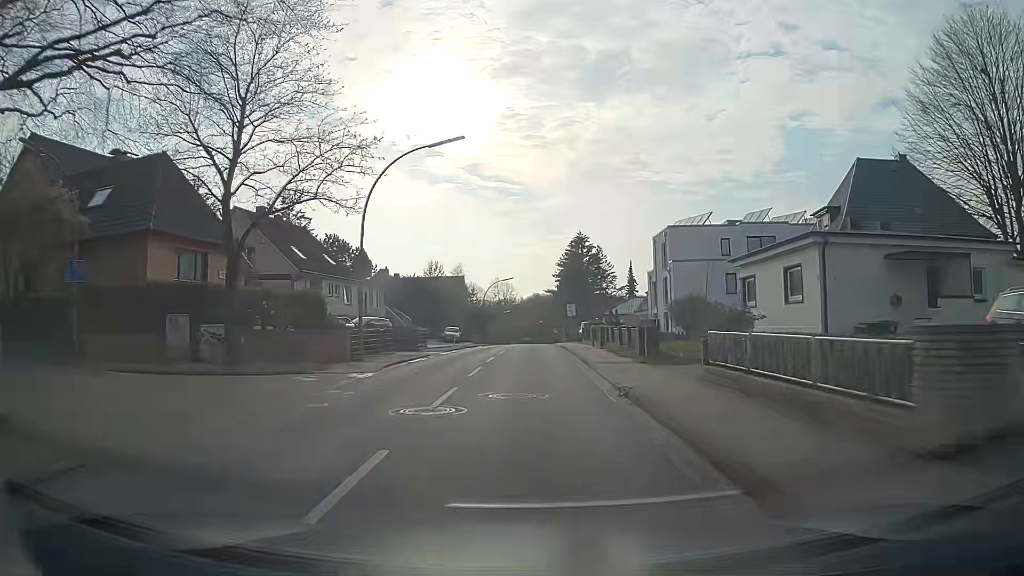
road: secondary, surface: asphalt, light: Day
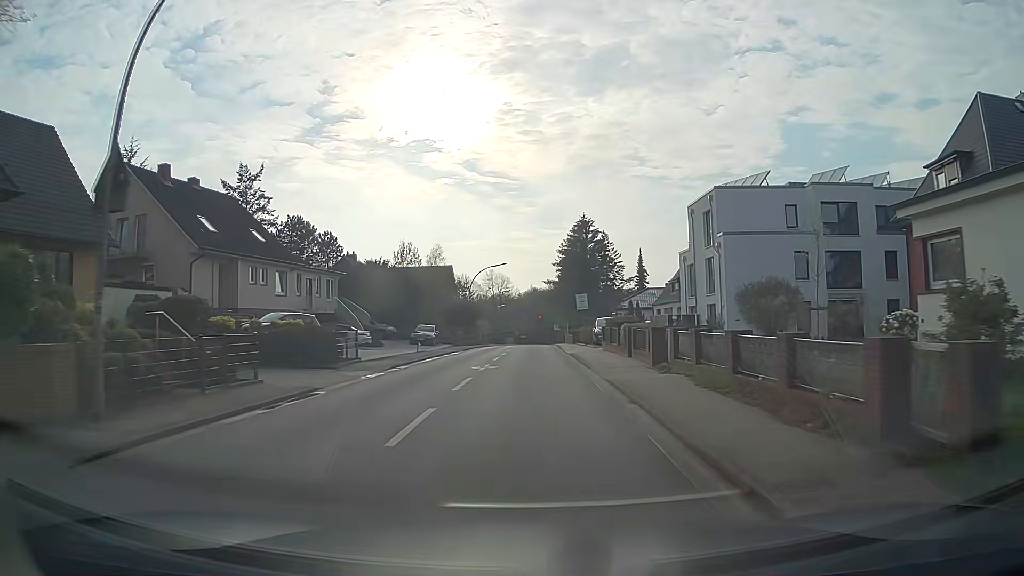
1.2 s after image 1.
(0.0, +15.2) m; 0°
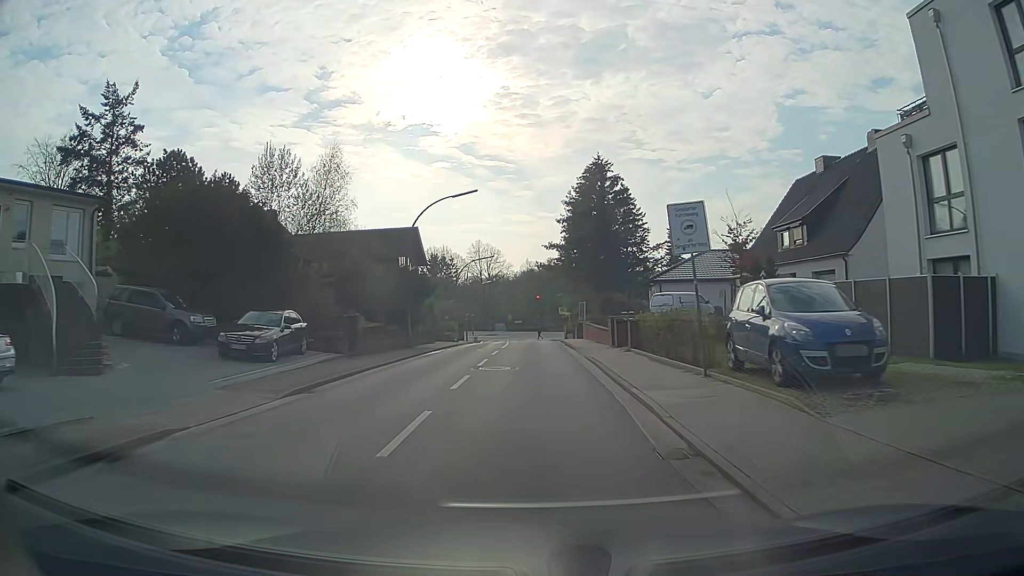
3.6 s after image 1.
(+0.4, +30.8) m; +1°
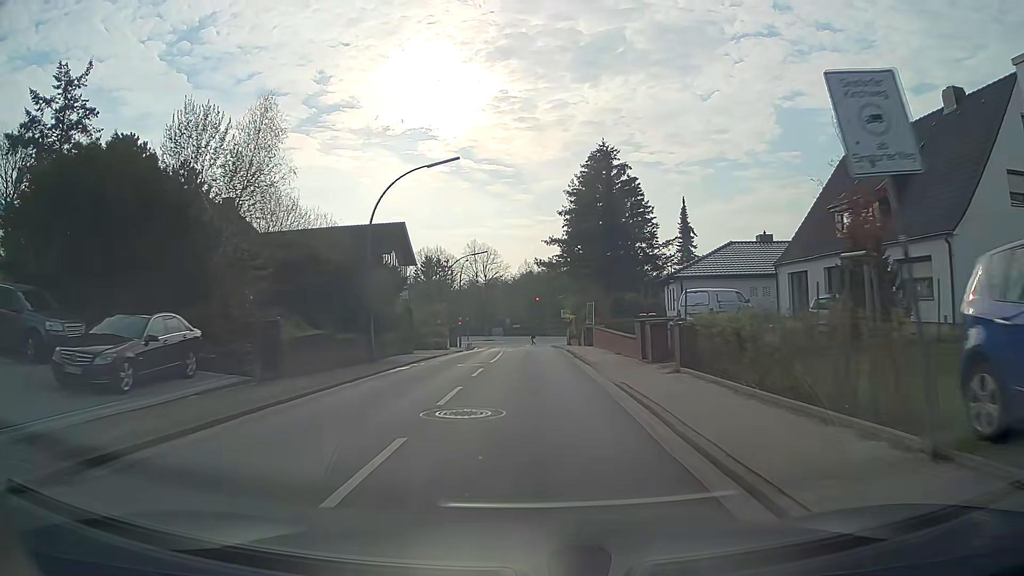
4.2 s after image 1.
(0.0, +7.8) m; 0°
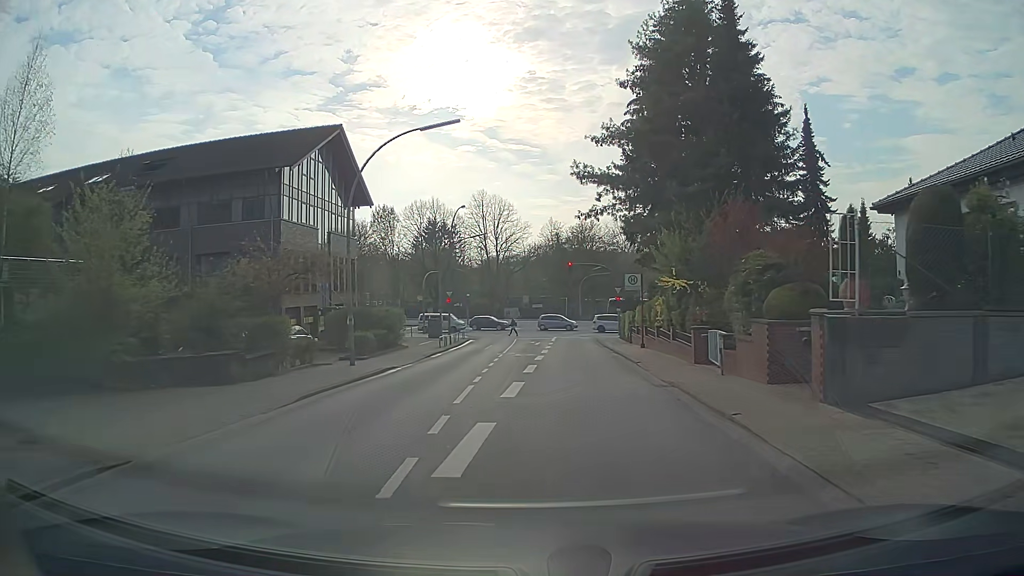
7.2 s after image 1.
(-0.4, +32.4) m; -2°
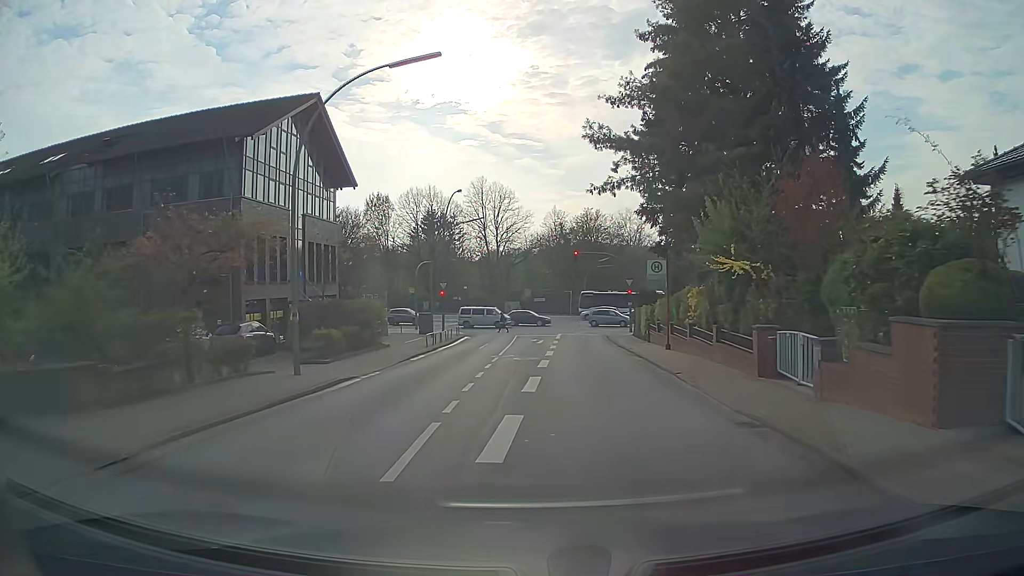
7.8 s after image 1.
(0.0, +5.4) m; 0°
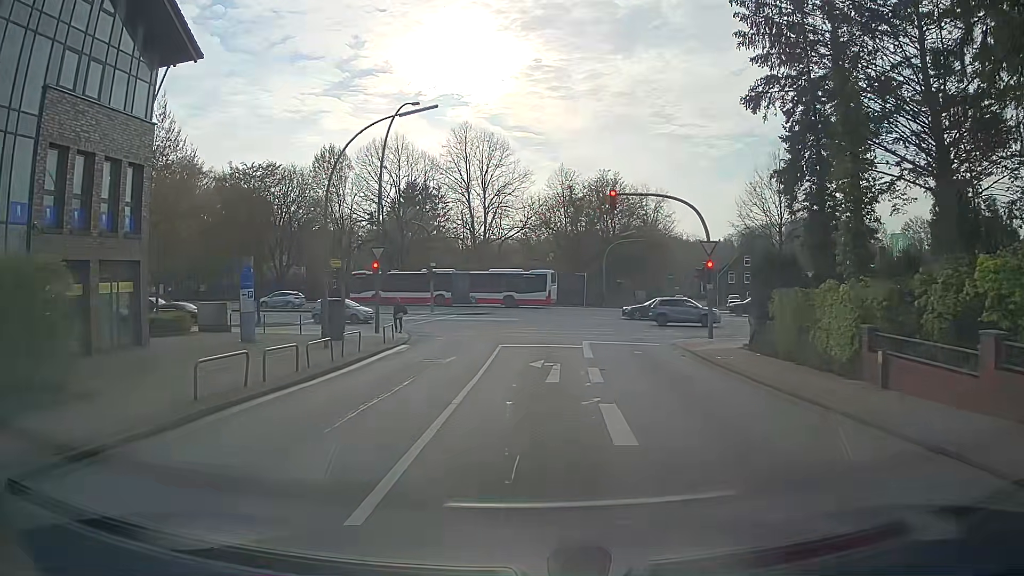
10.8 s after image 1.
(-0.2, +23.1) m; -1°
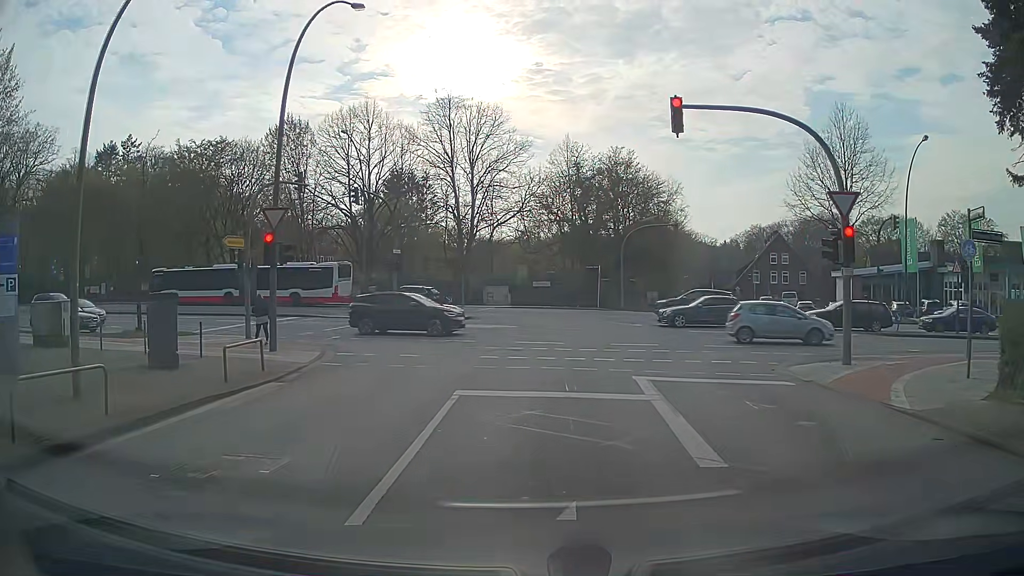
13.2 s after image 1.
(+0.2, +12.6) m; +1°
